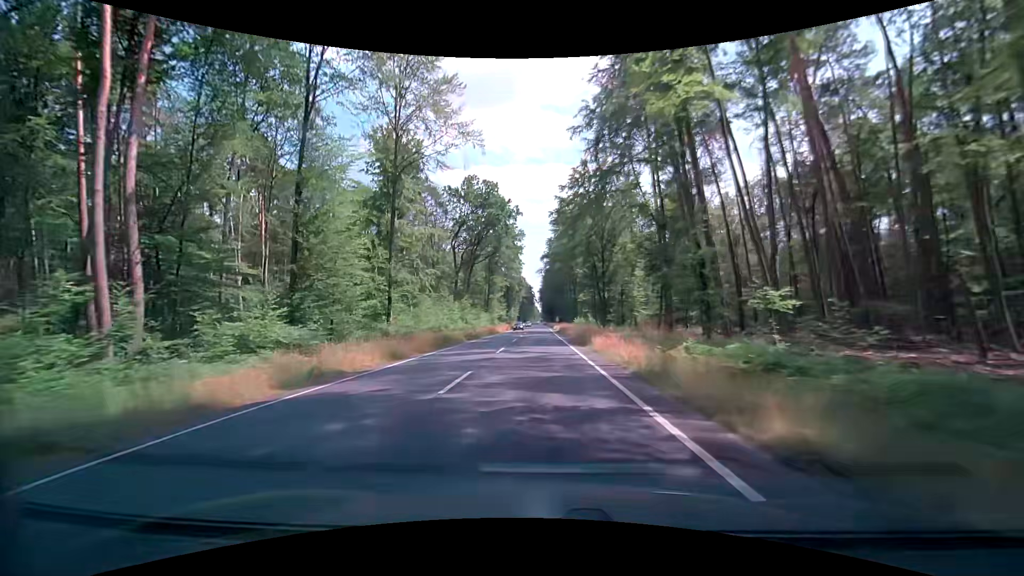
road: primary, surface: asphalt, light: Day
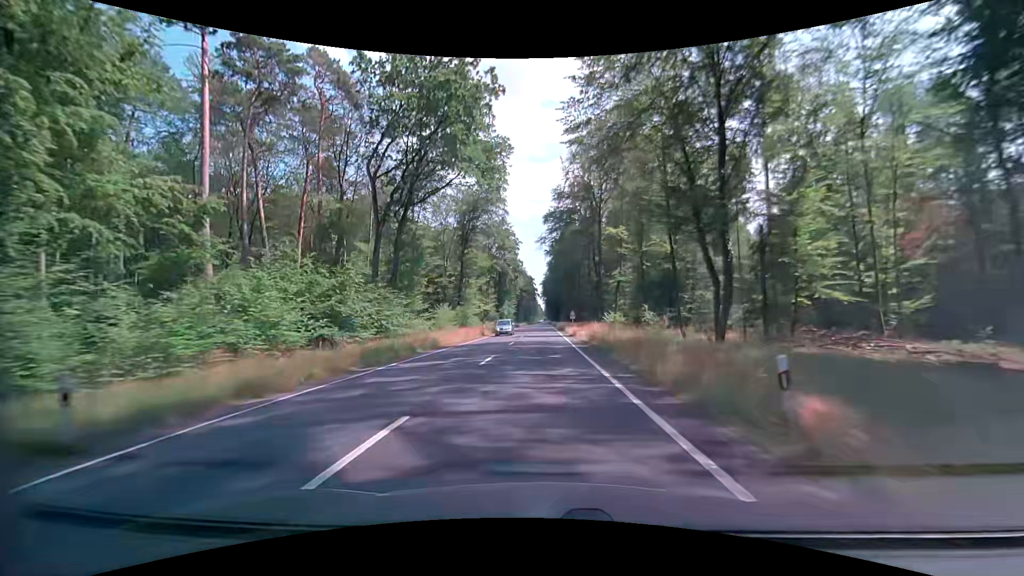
(0.0, +43.1) m; 0°
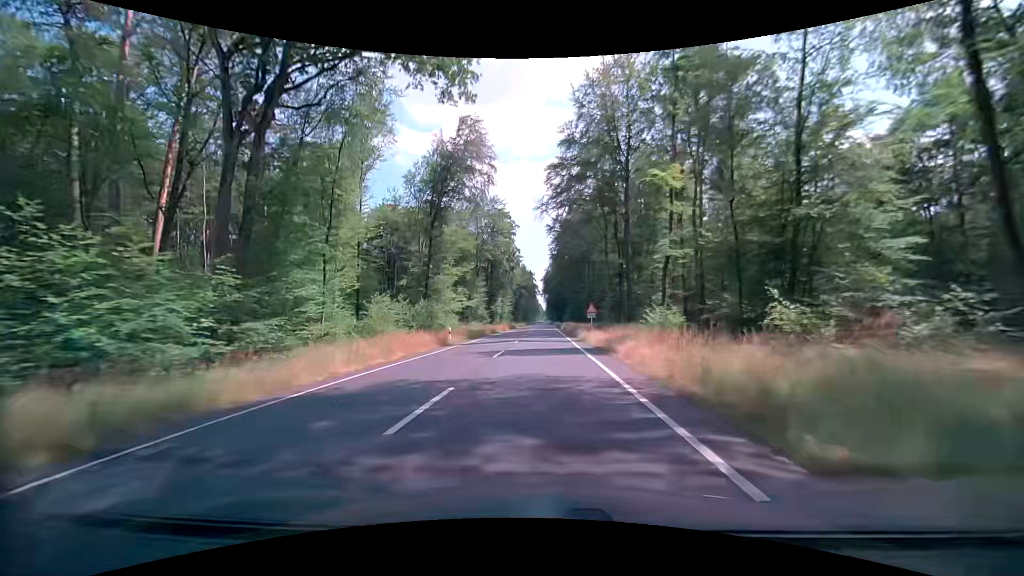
(-0.1, +21.6) m; 0°
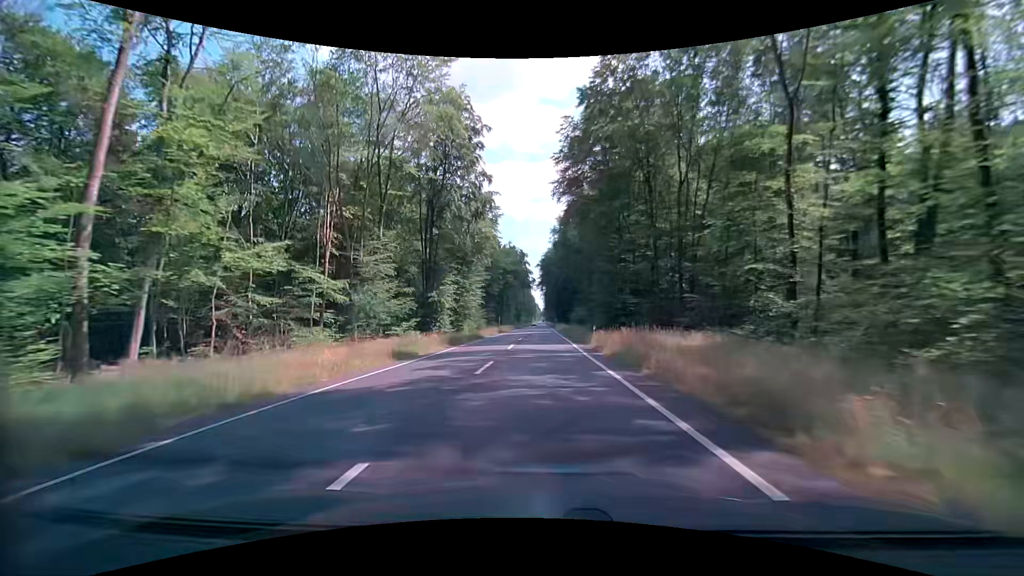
(+0.3, +54.0) m; 0°
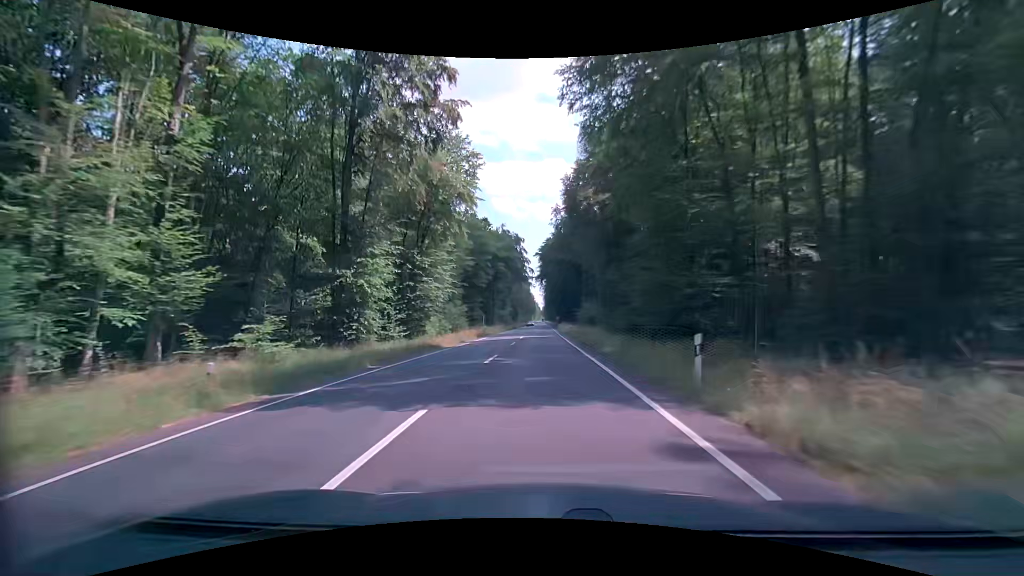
(+0.2, +21.6) m; +1°
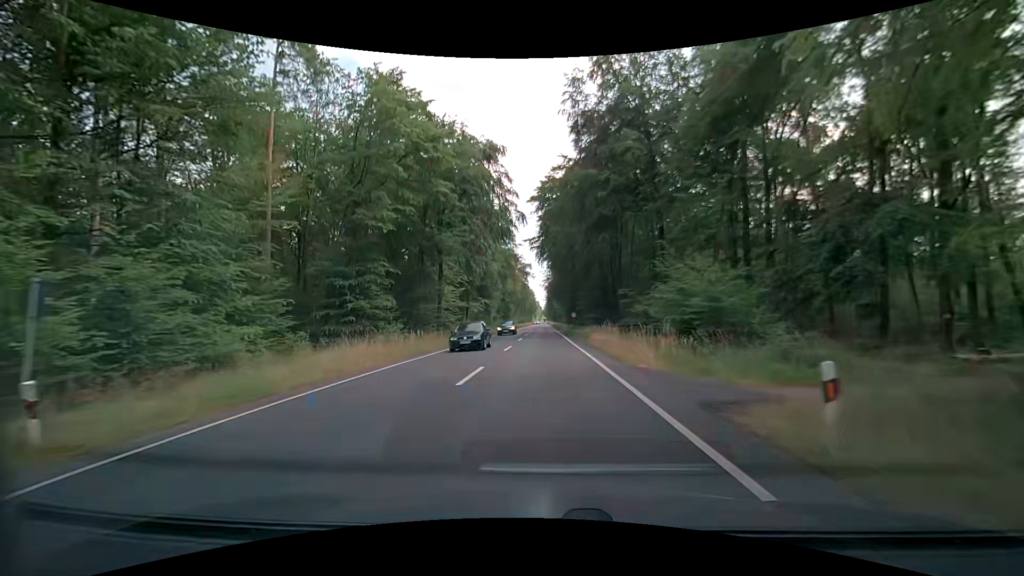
(-0.2, +54.0) m; 0°
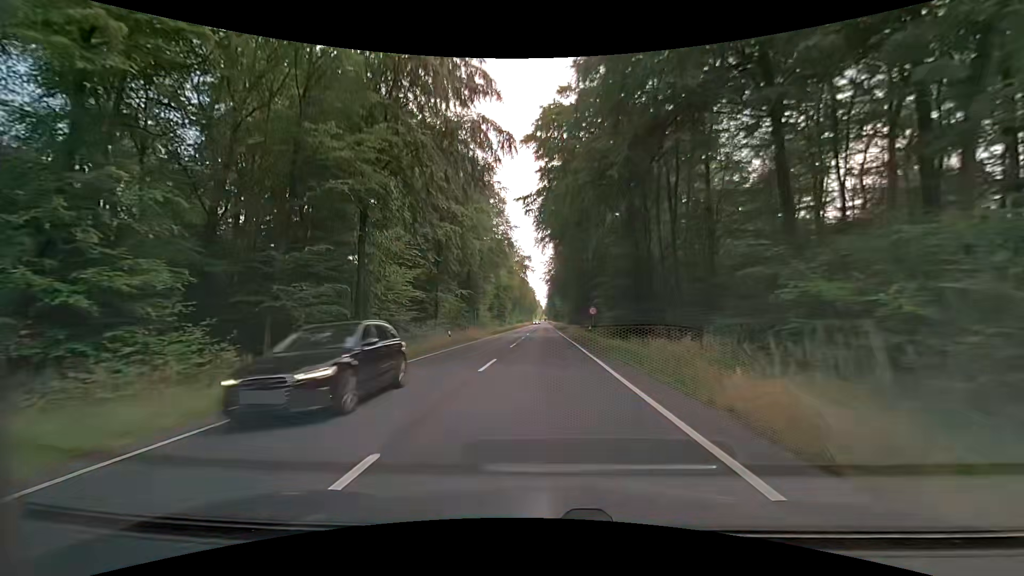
(-0.1, +21.6) m; 0°
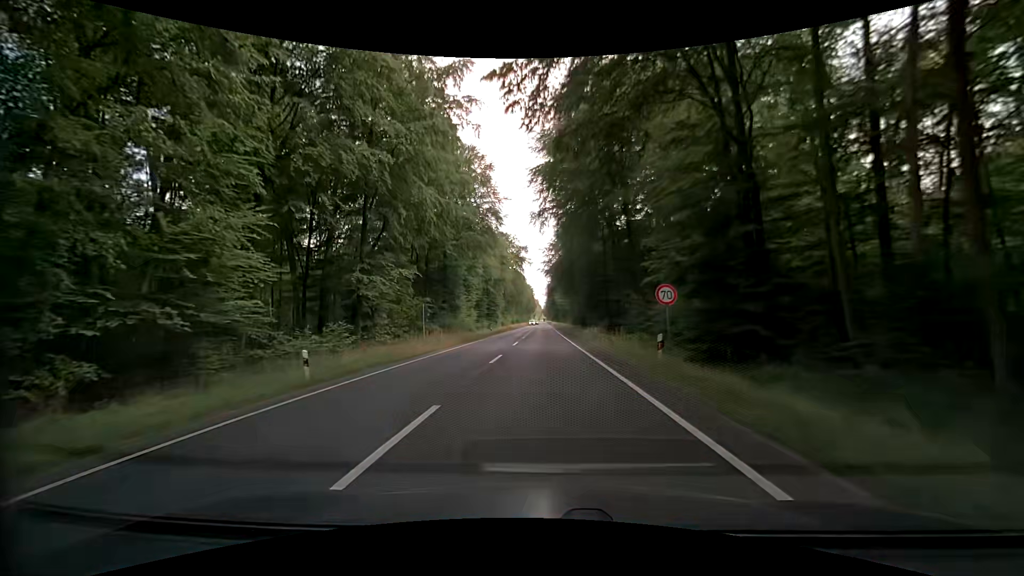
(0.0, +21.5) m; 0°
(0, +10) (0, +20) (0, +30) (0, +40) (0, +50) (0, +60) (0, +70) (0, +80) (0, +90) (0, +100) m
